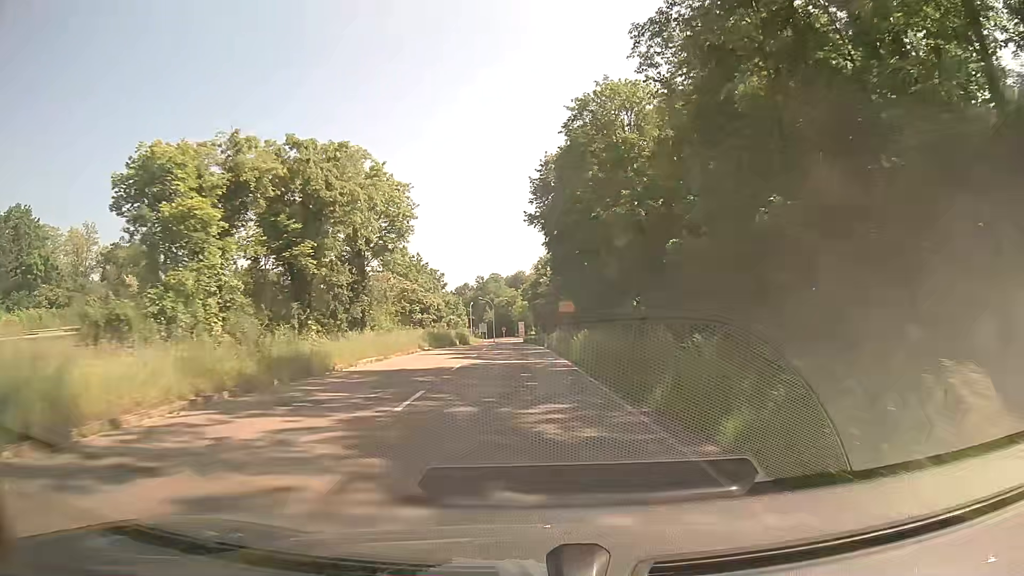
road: trunk_link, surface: asphalt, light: Day
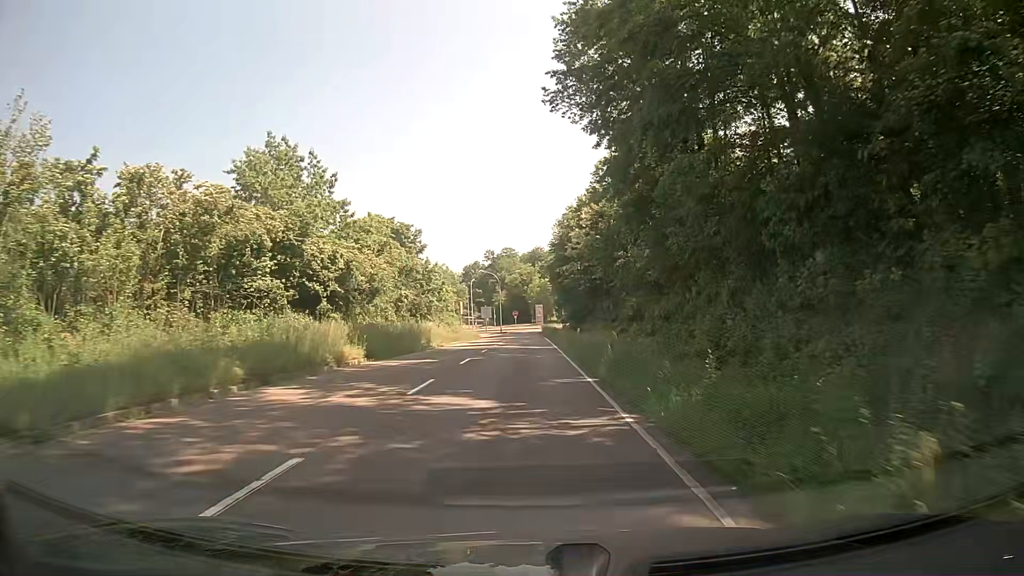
(-0.5, +42.7) m; -2°
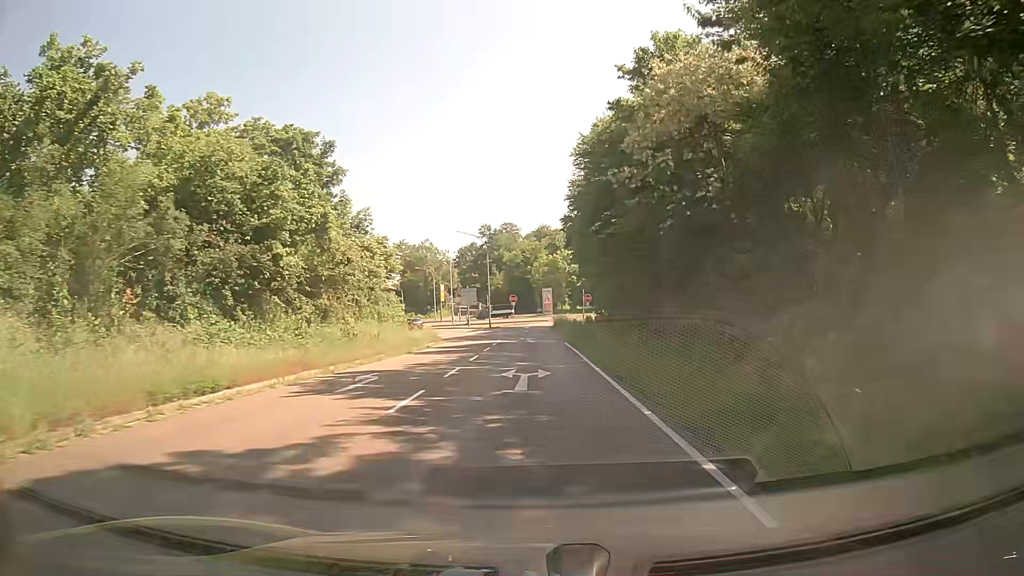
(-0.2, +38.7) m; +1°
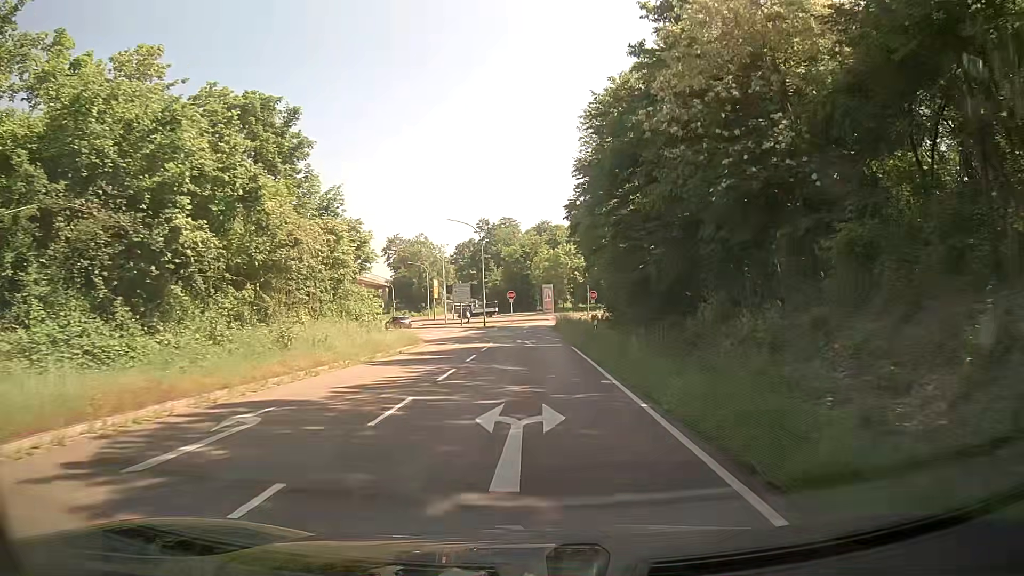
(-0.1, +7.2) m; -1°
(0, +10) (0, +20) (0, +30) (0, +40) (0, +50) (0, +60) (+1, +70) (+6, +78) (+14, +83) (+24, +83) m
